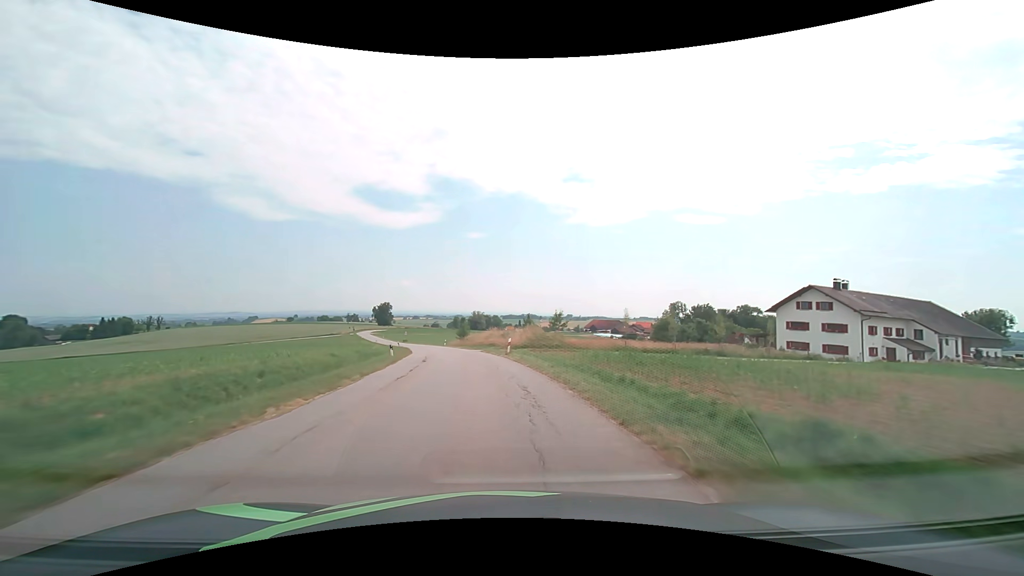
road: tertiary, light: Day
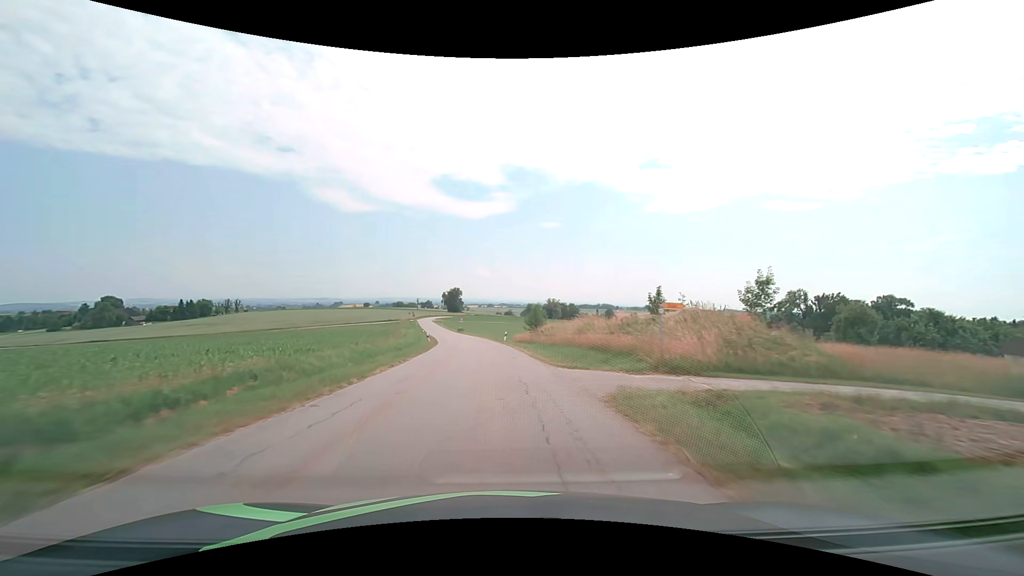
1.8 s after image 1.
(-2.6, +32.5) m; -9°
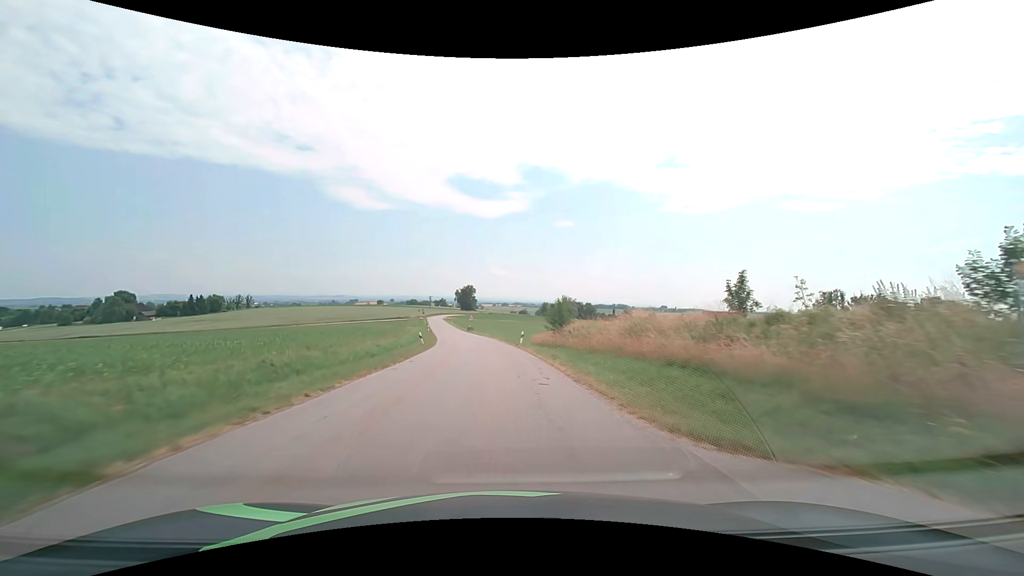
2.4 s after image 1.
(-0.2, +10.9) m; -2°
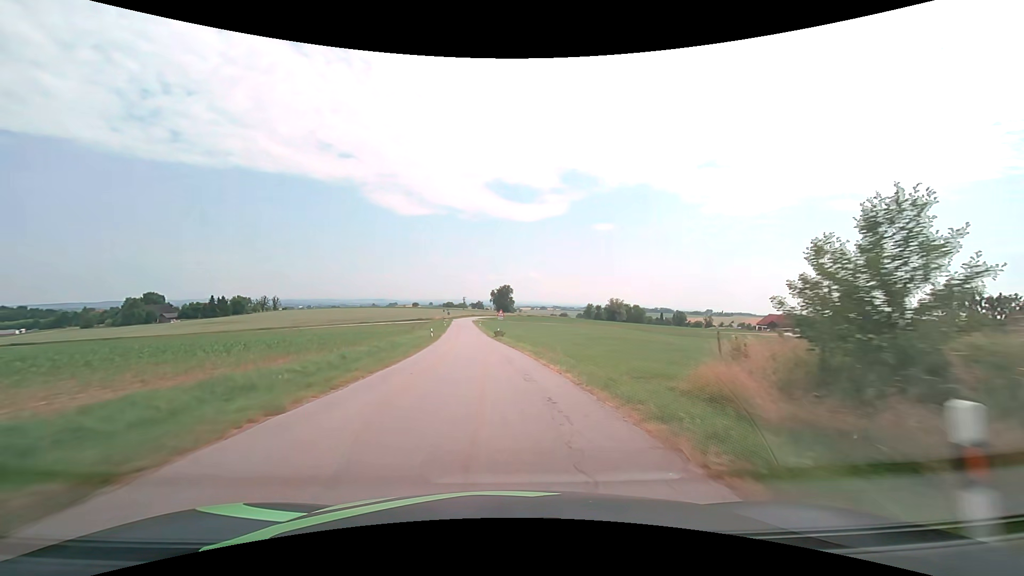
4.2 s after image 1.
(-1.3, +32.7) m; -4°
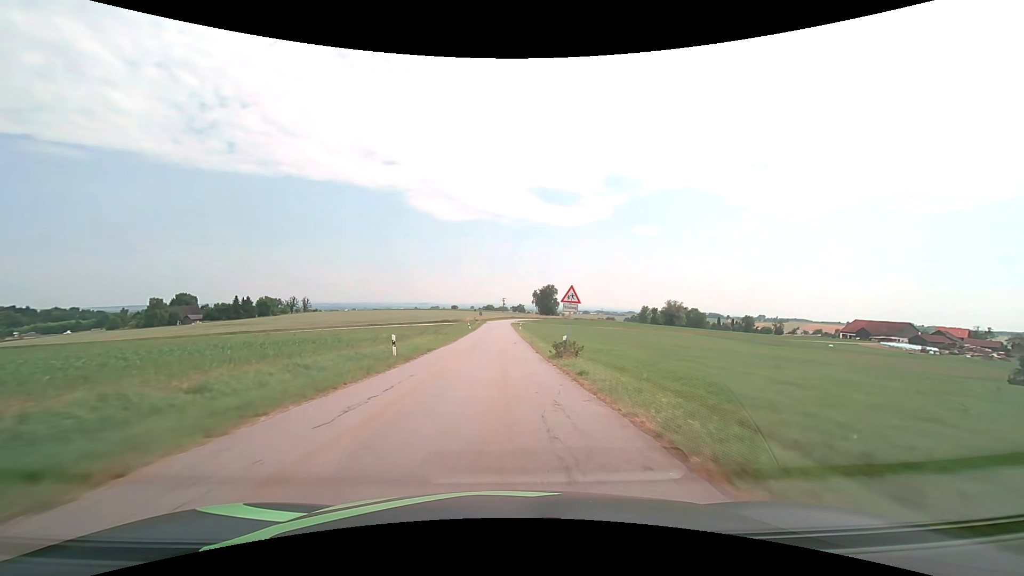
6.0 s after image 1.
(-1.5, +32.3) m; -5°
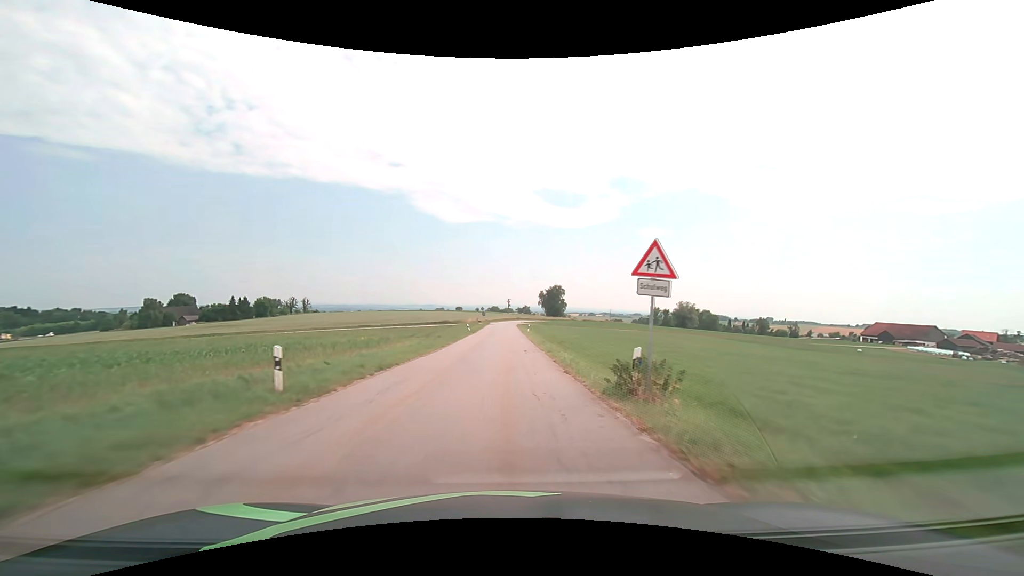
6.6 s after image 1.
(-0.1, +10.7) m; -1°
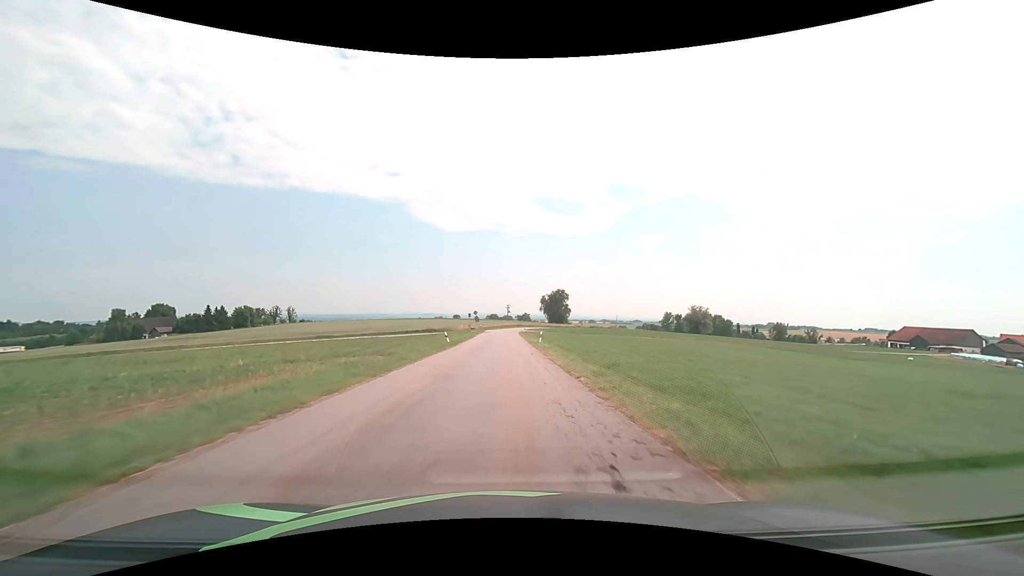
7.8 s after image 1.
(0.0, +21.4) m; 0°
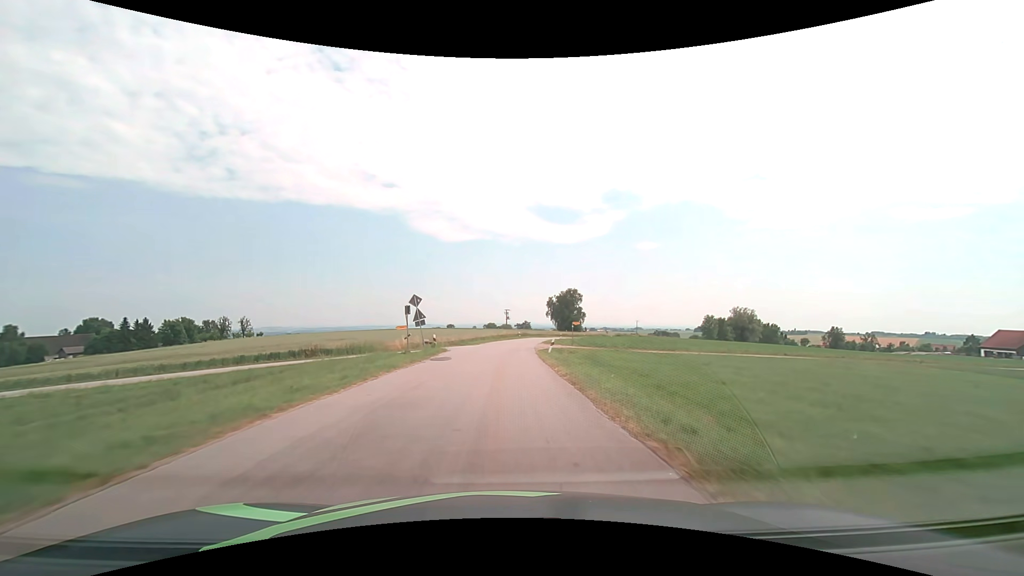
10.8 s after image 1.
(+0.2, +53.5) m; 0°
(0, +10) (0, +20) (0, +30) (+1, +40) (+1, +50) (+2, +60) (+4, +70) (+5, +80) (+8, +89) (+10, +99) m
